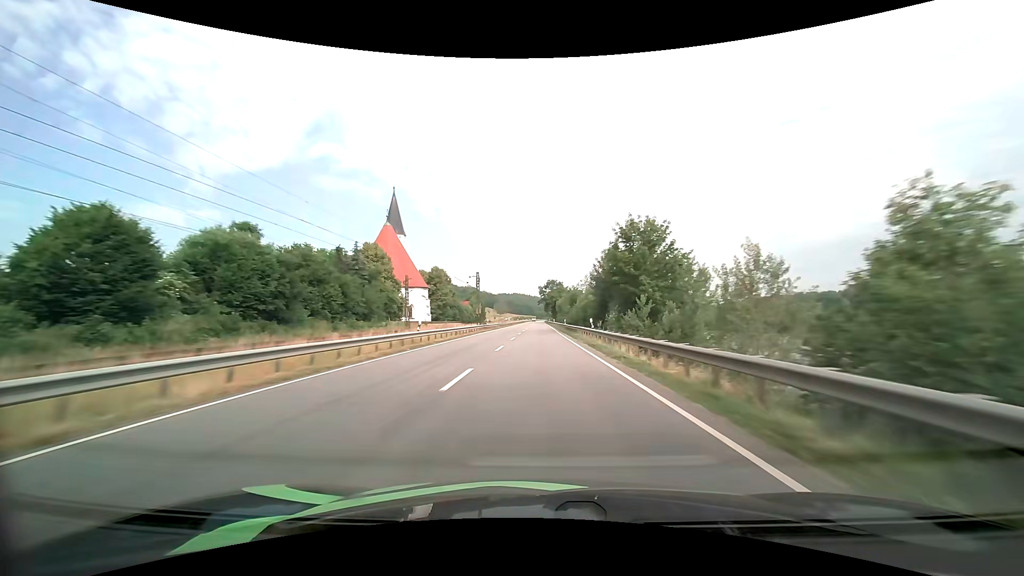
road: primary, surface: asphalt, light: Day
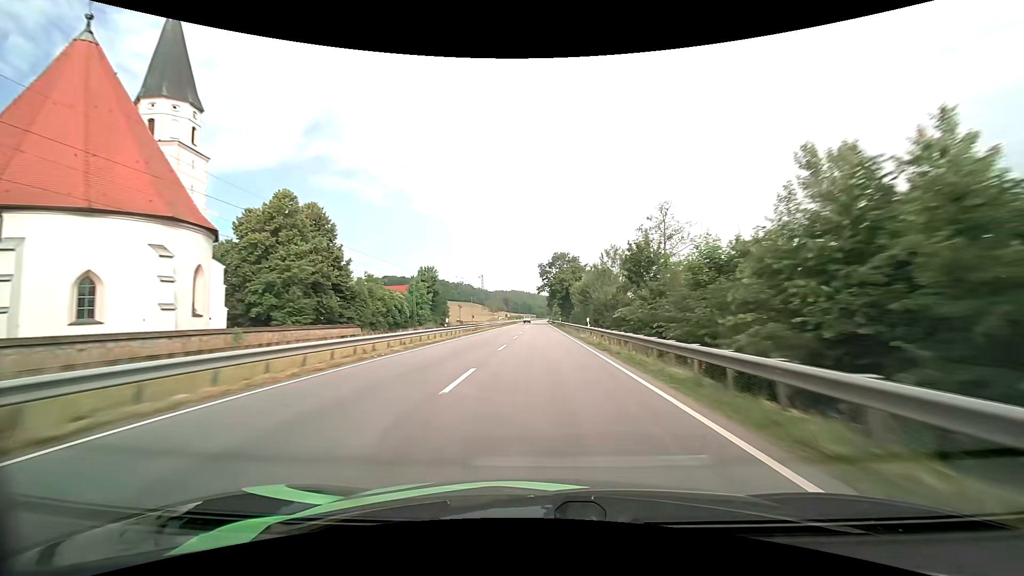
(-0.2, +72.9) m; 0°
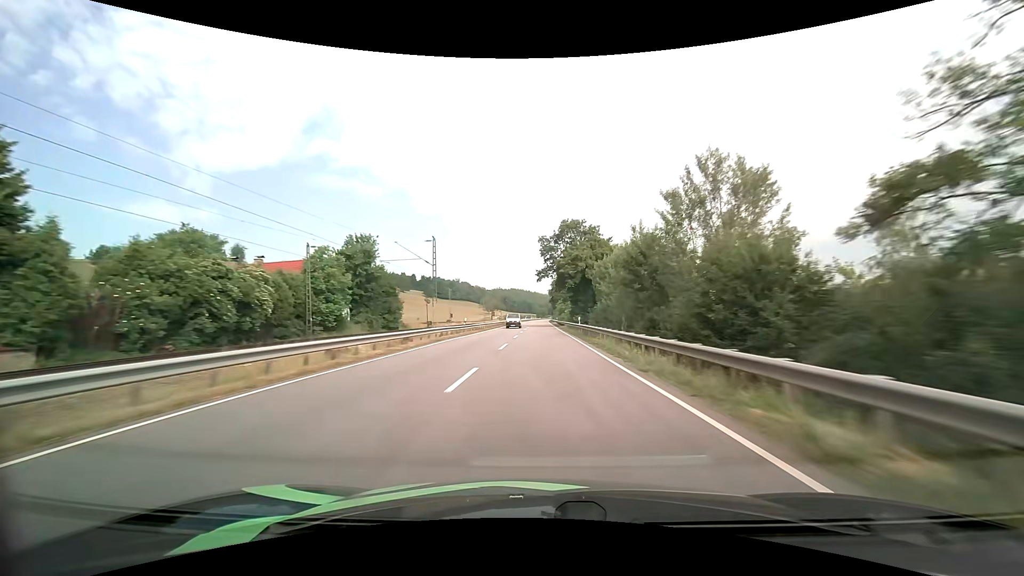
(0.0, +36.3) m; 0°
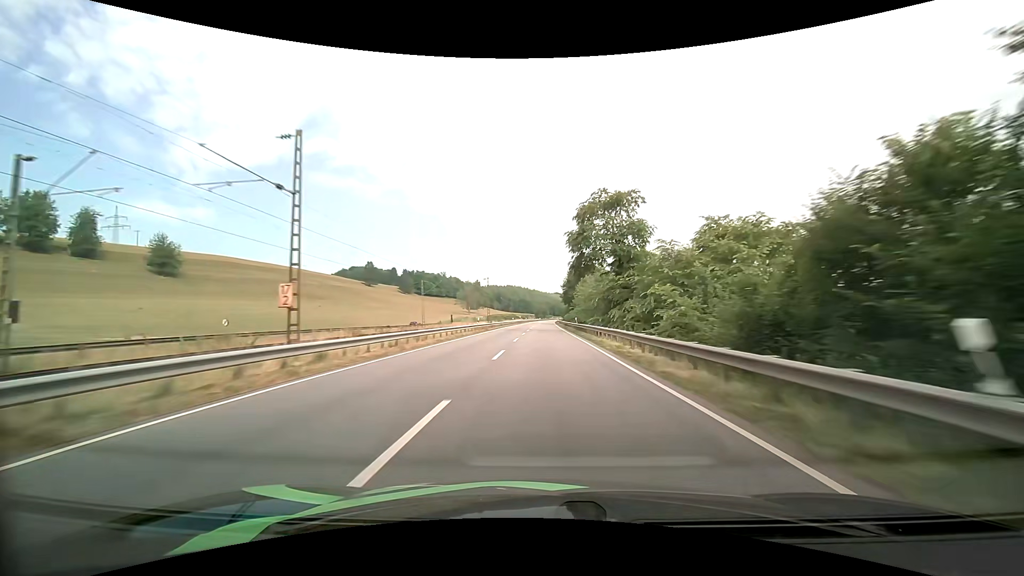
(0.0, +89.7) m; 0°
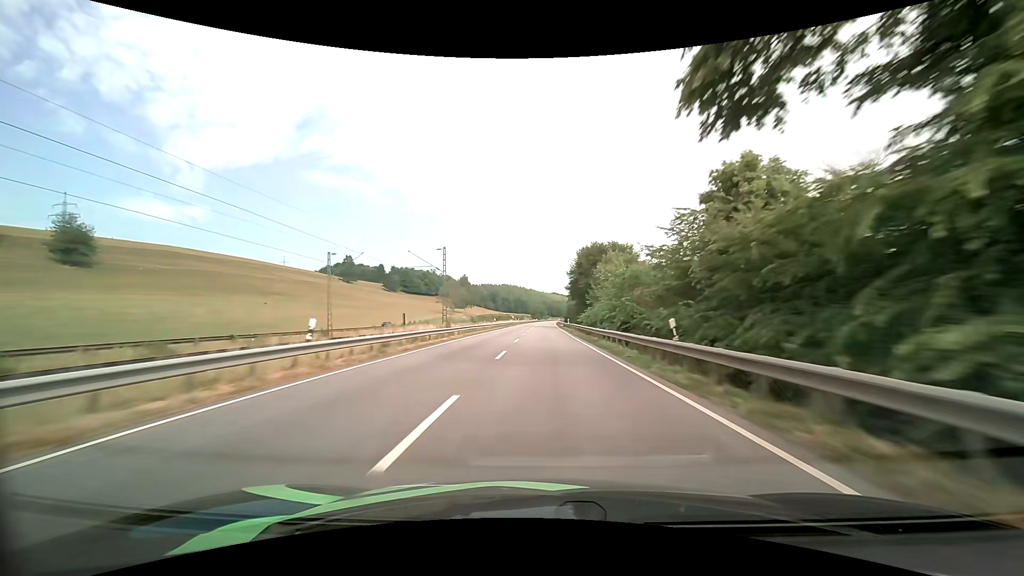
(+0.1, +35.6) m; 0°
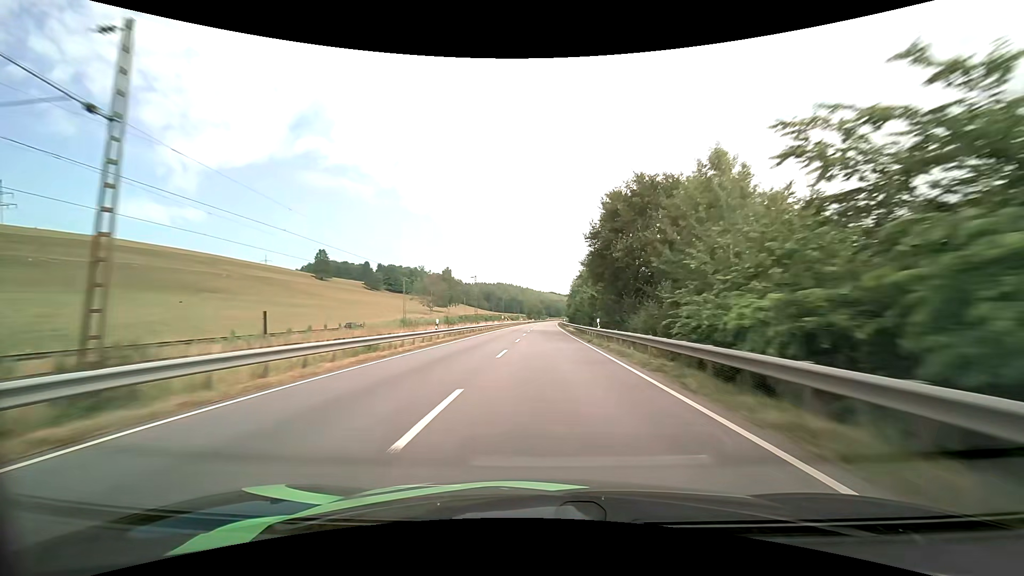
(+0.2, +35.6) m; 0°
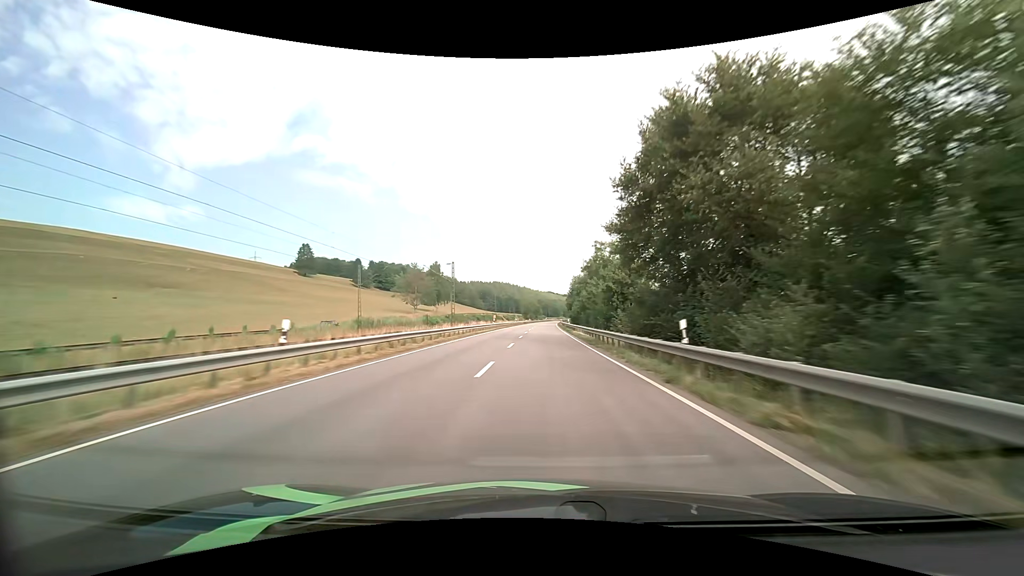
(0.0, +17.8) m; 0°
(0, +10) (0, +20) (0, +30) (0, +40) (0, +50) (+1, +60) (+1, +70) (+1, +80) (+1, +90) (+1, +100) m
